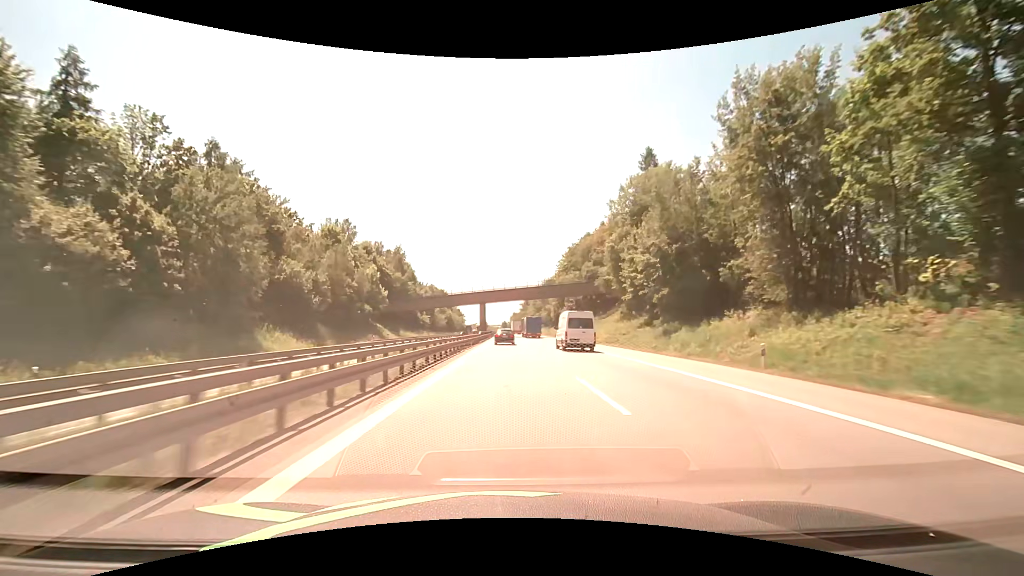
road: motorway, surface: asphalt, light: Day
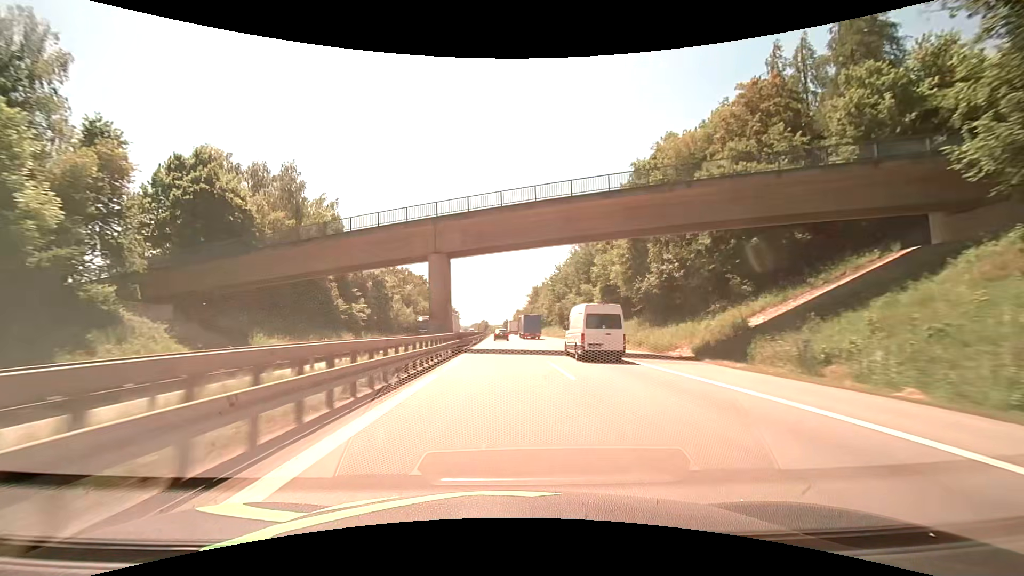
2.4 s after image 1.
(+0.1, +65.5) m; 0°
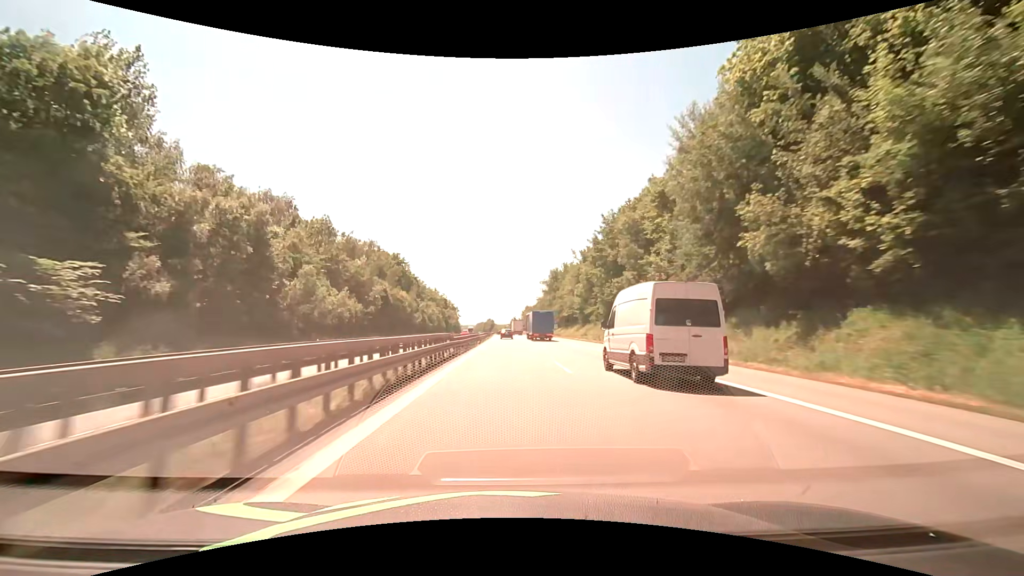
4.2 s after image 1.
(-0.3, +51.7) m; -1°
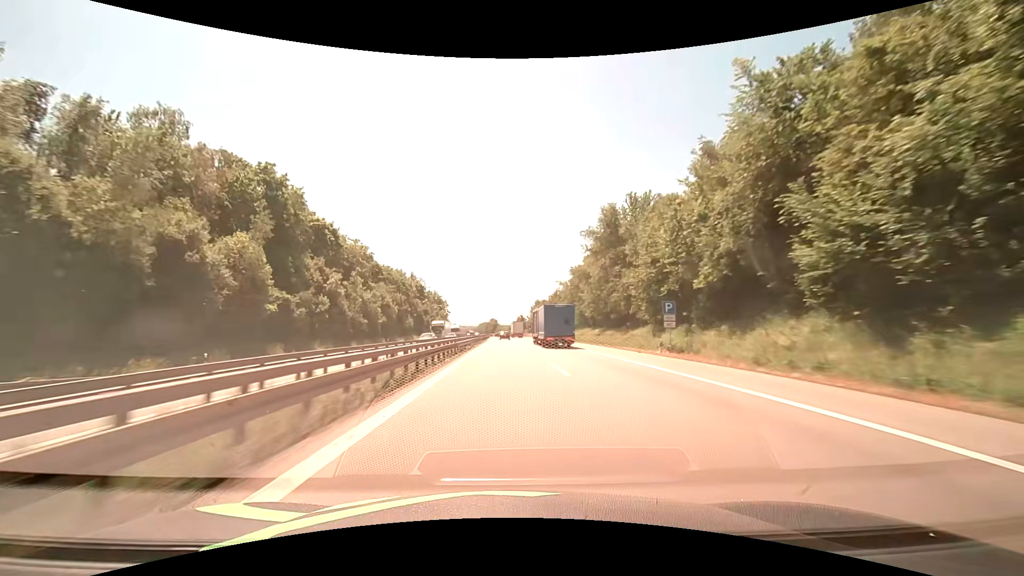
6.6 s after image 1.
(-0.2, +72.2) m; -1°
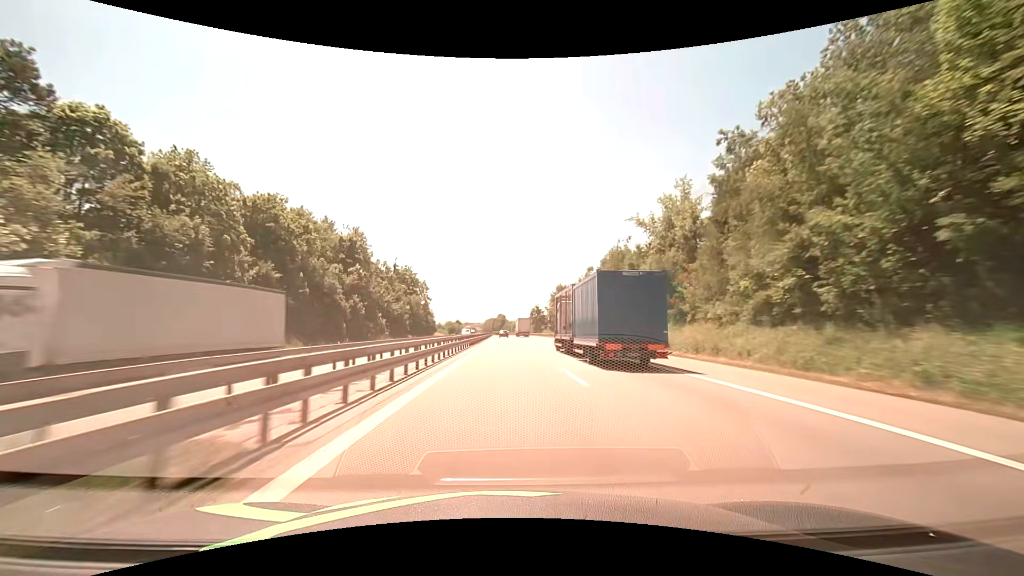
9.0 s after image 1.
(-0.5, +75.8) m; -1°
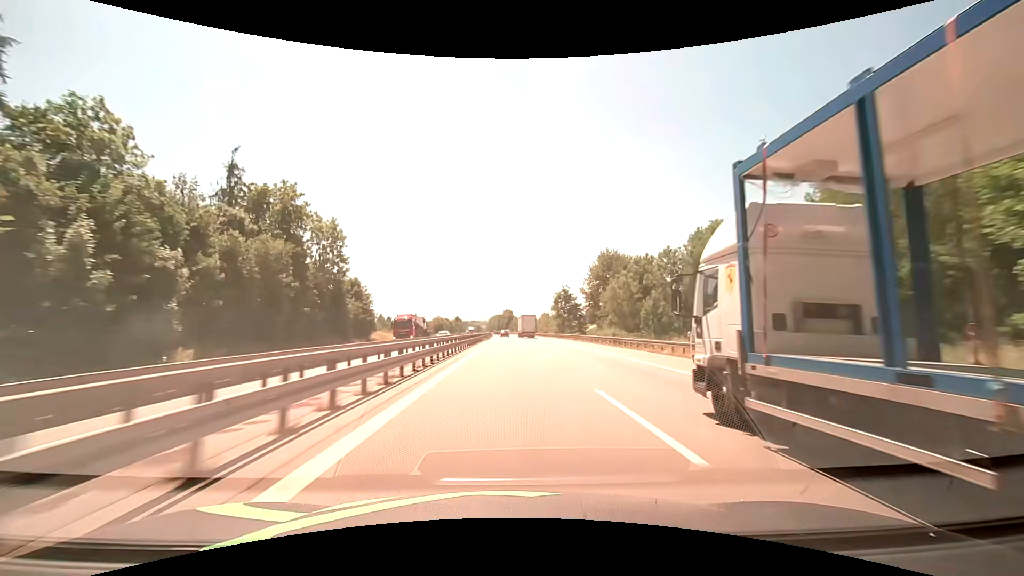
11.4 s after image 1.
(-0.4, +79.2) m; -1°
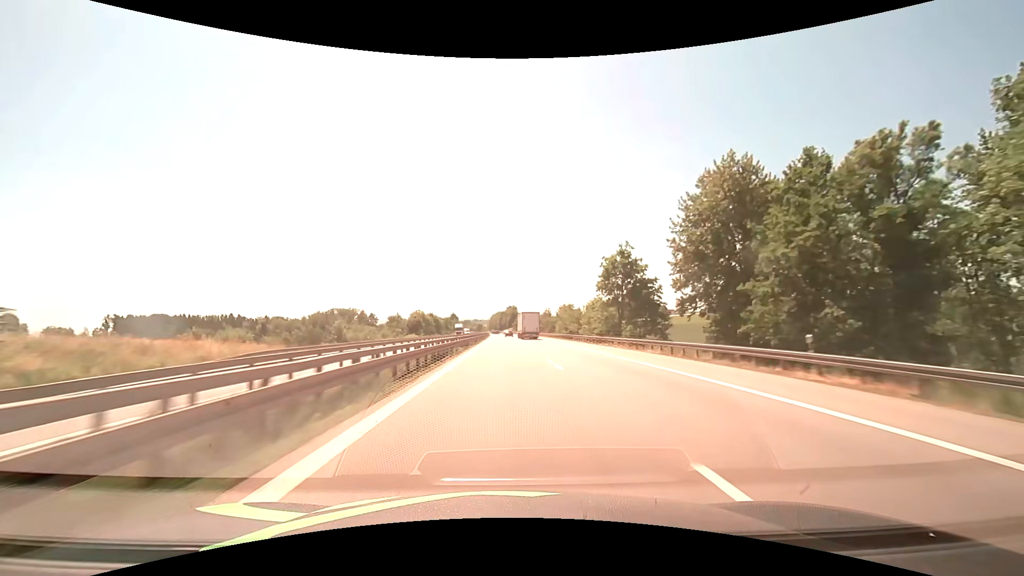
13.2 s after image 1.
(-0.3, +60.6) m; 0°
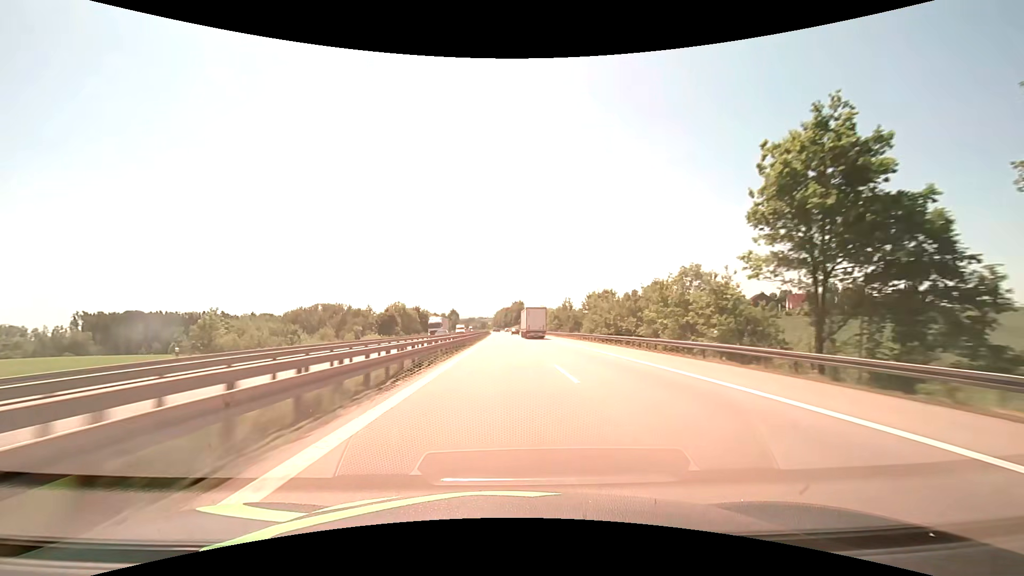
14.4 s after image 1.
(-0.2, +40.8) m; -1°
(0, +10) (0, +20) (0, +30) (0, +40) (0, +50) (0, +60) (-1, +70) (-1, +80) (-1, +90) (-1, +100) m
